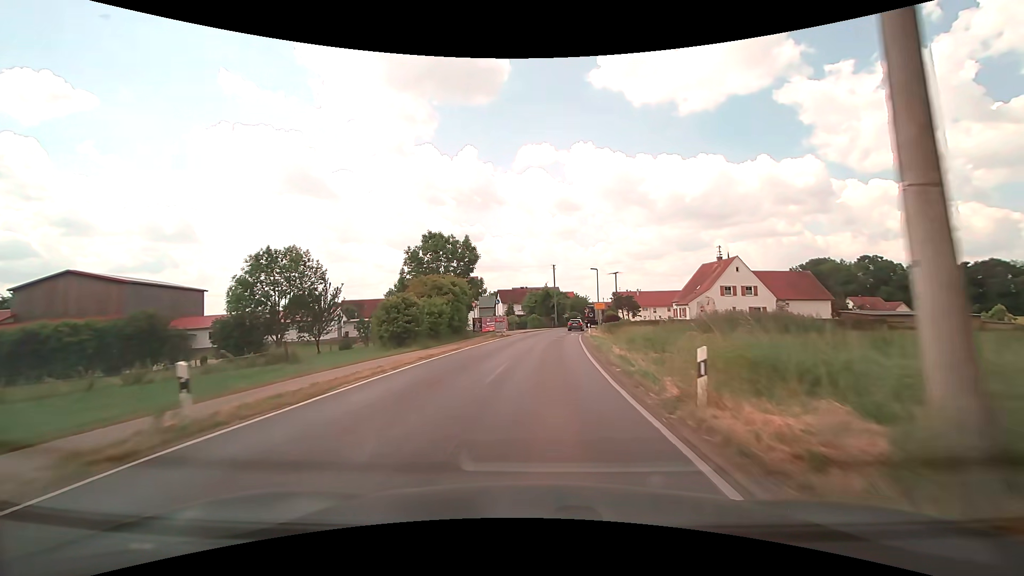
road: tertiary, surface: asphalt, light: Day
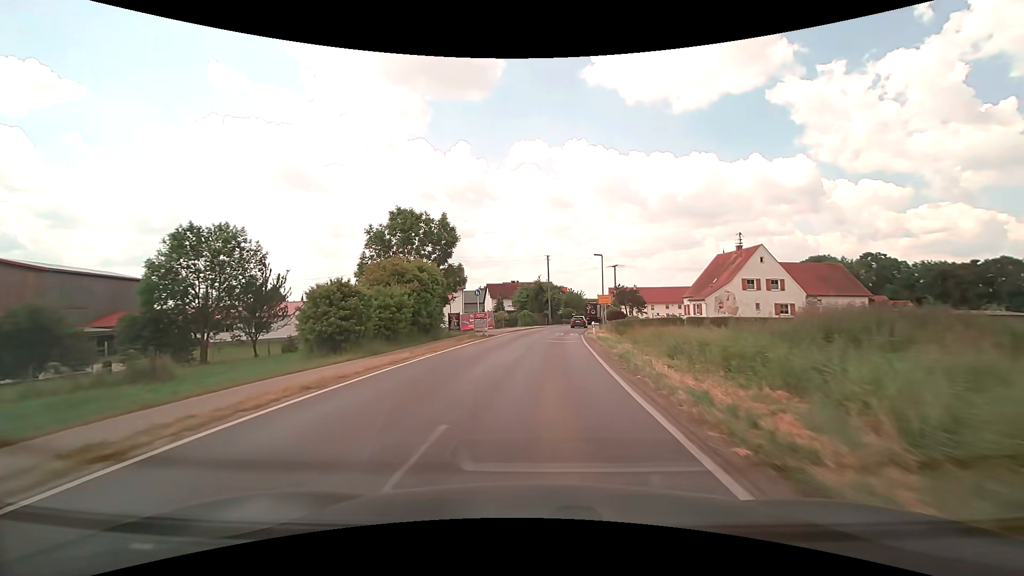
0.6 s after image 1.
(+0.1, +8.7) m; +1°
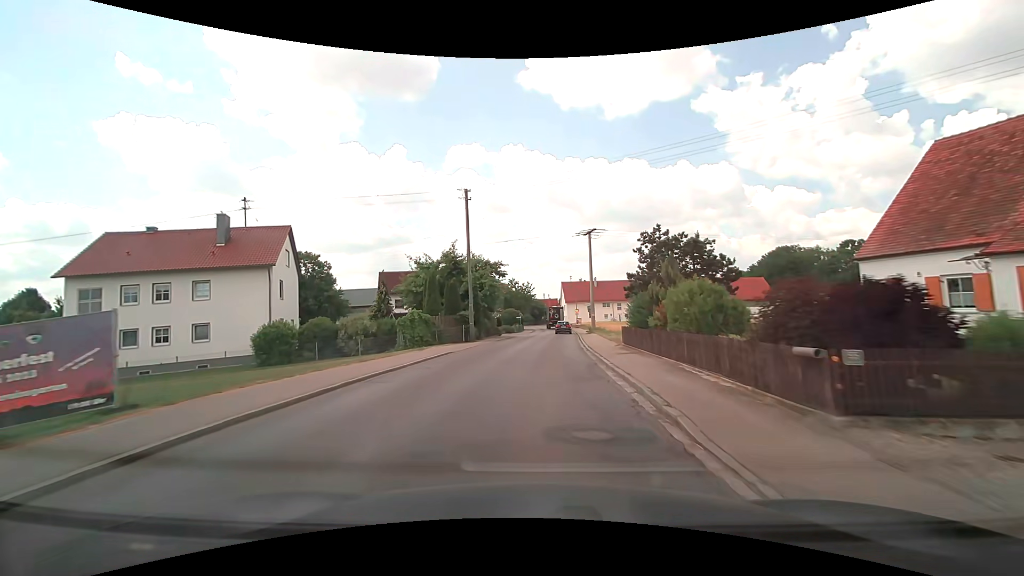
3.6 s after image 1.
(+2.4, +41.9) m; +7°
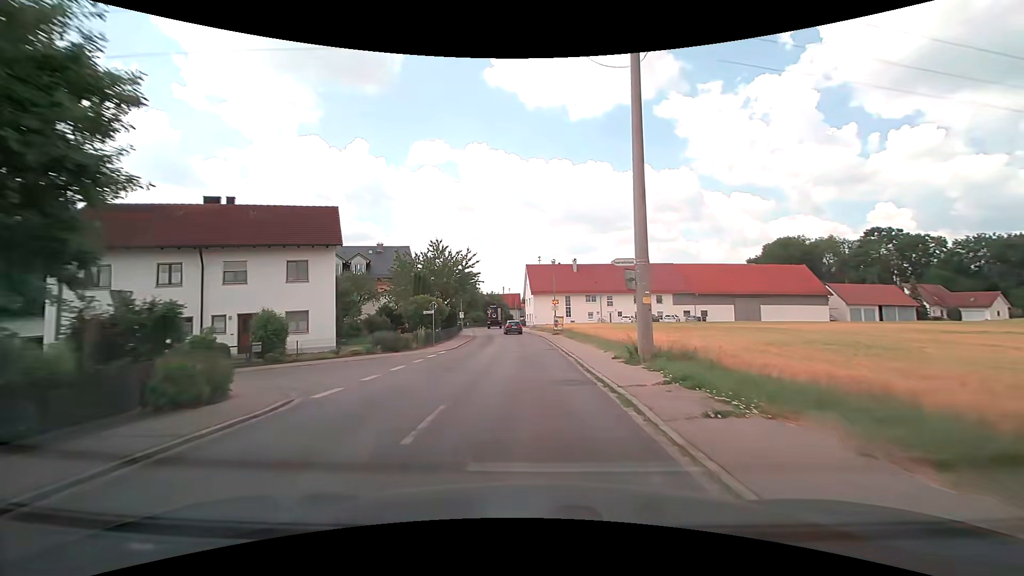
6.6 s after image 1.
(+2.0, +40.4) m; +5°
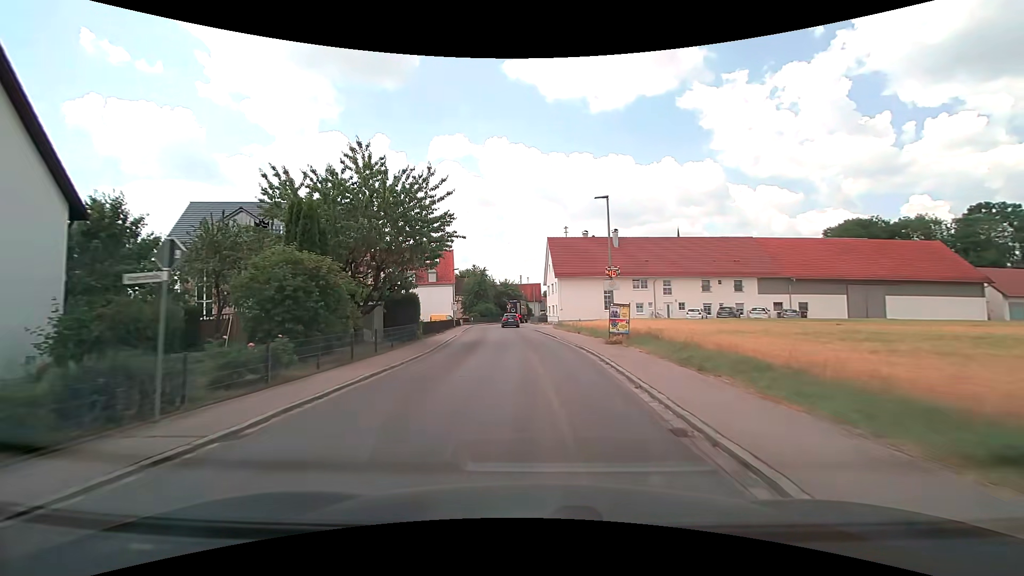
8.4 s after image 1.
(-0.5, +24.0) m; -3°
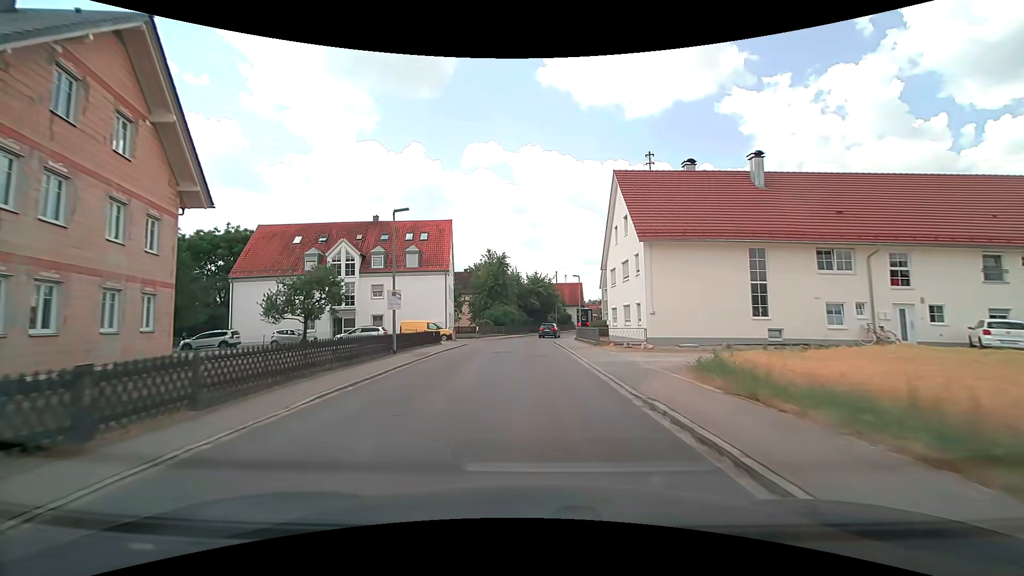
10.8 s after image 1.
(-1.0, +31.7) m; -4°
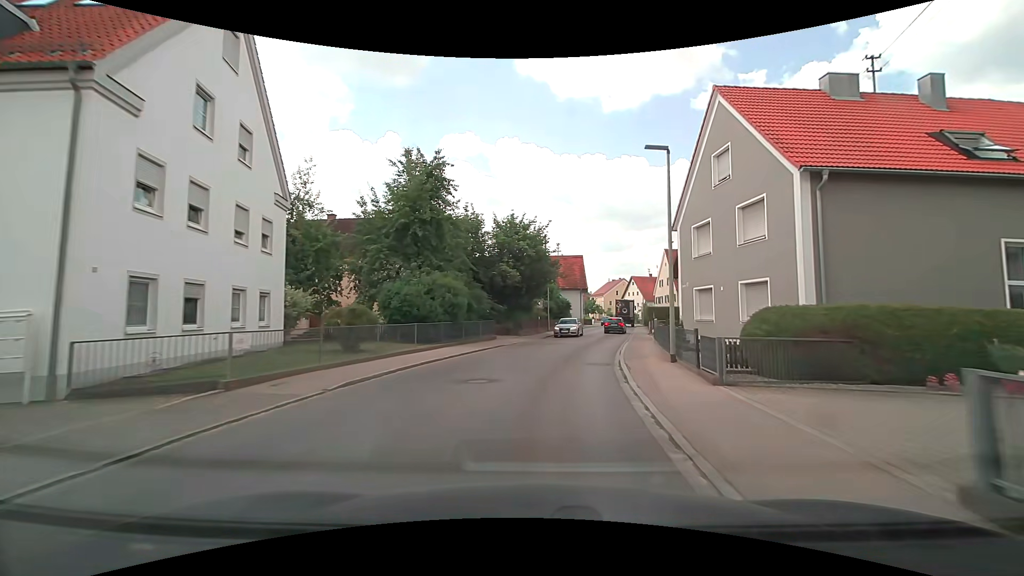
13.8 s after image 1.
(+0.1, +37.8) m; +2°
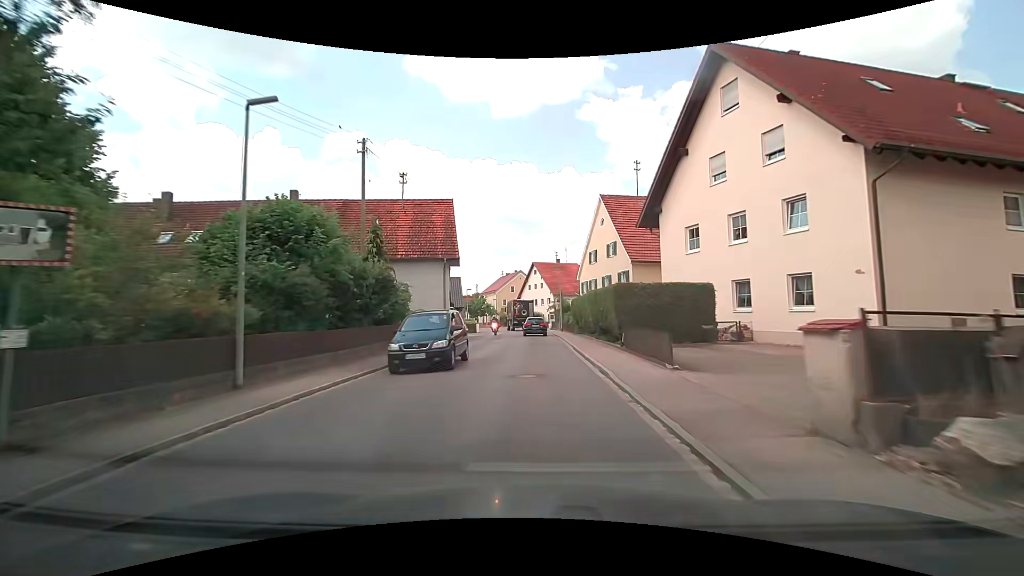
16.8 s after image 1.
(+5.2, +35.9) m; +13°
(0, +10) (0, +20) (0, +30) (0, +40) (-1, +50) (-2, +60) (-3, +70) (-5, +80) (-7, +89) (-10, +99) m
